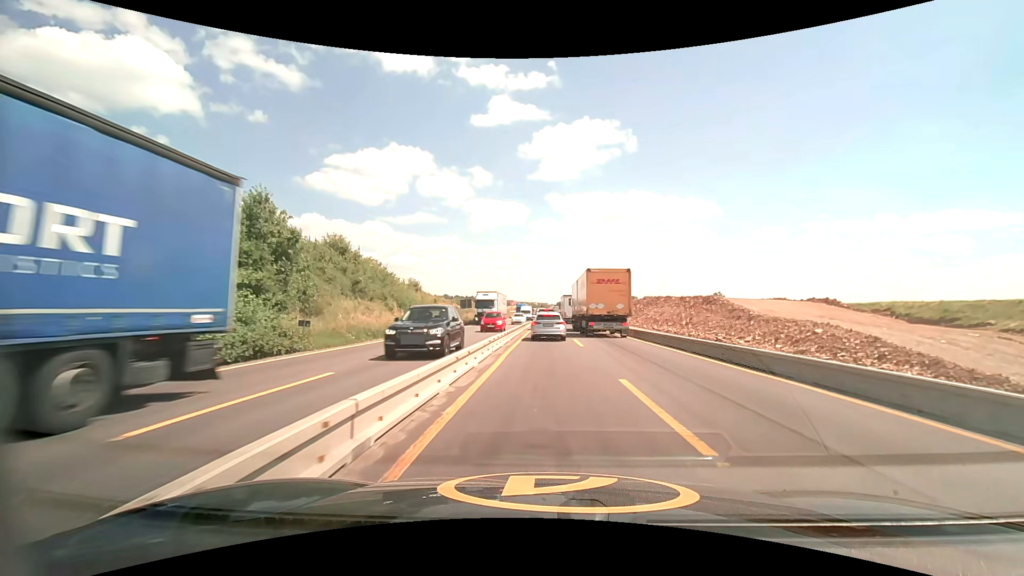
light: Day
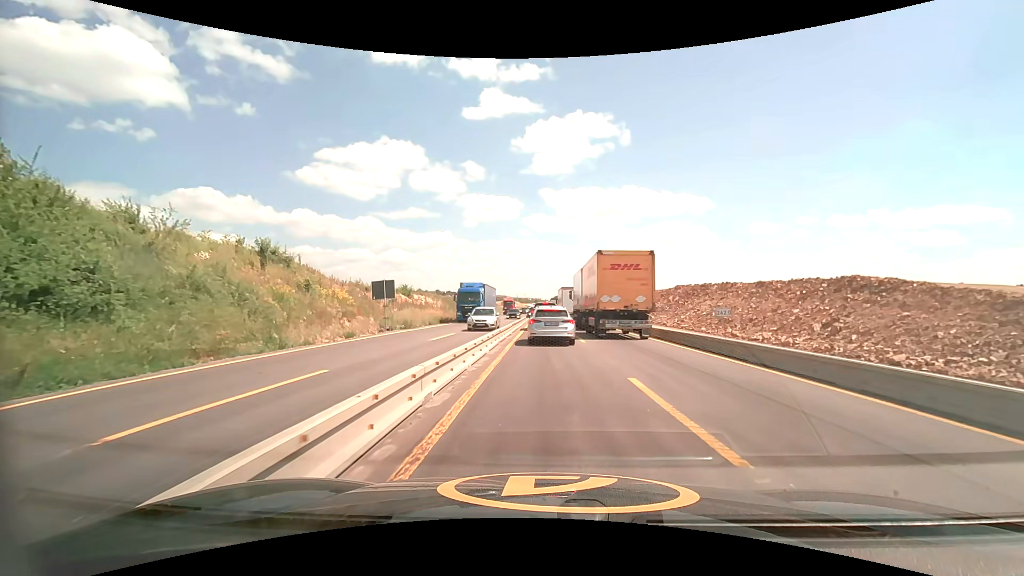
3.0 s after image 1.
(+0.2, +33.2) m; +1°
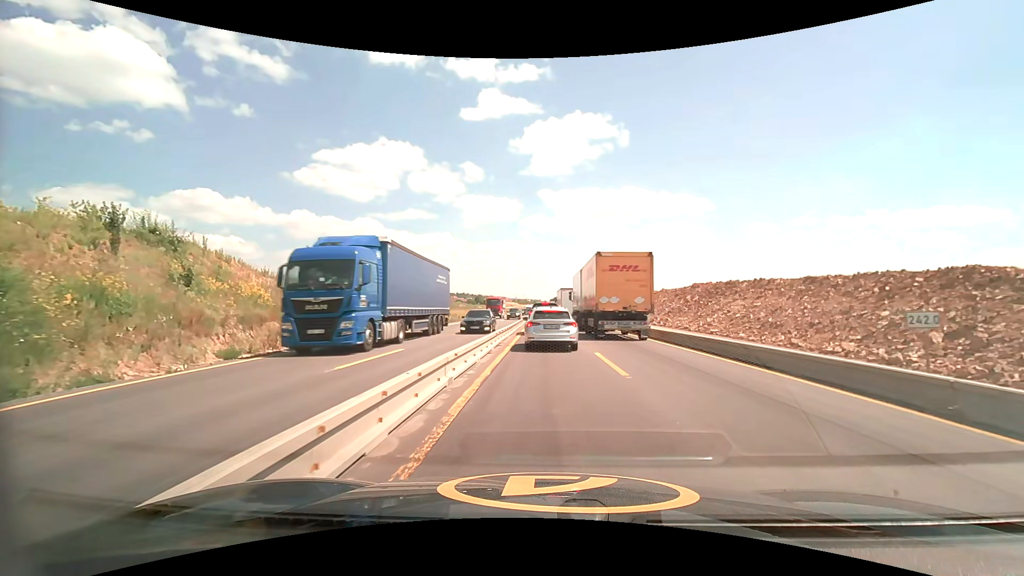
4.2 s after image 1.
(0.0, +10.0) m; +1°
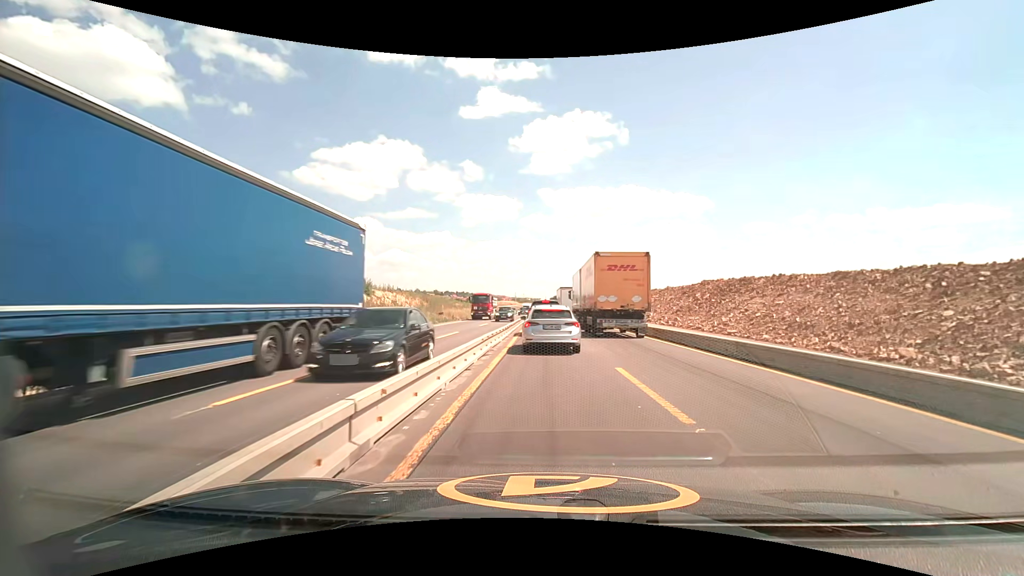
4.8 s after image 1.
(0.0, +4.4) m; 0°
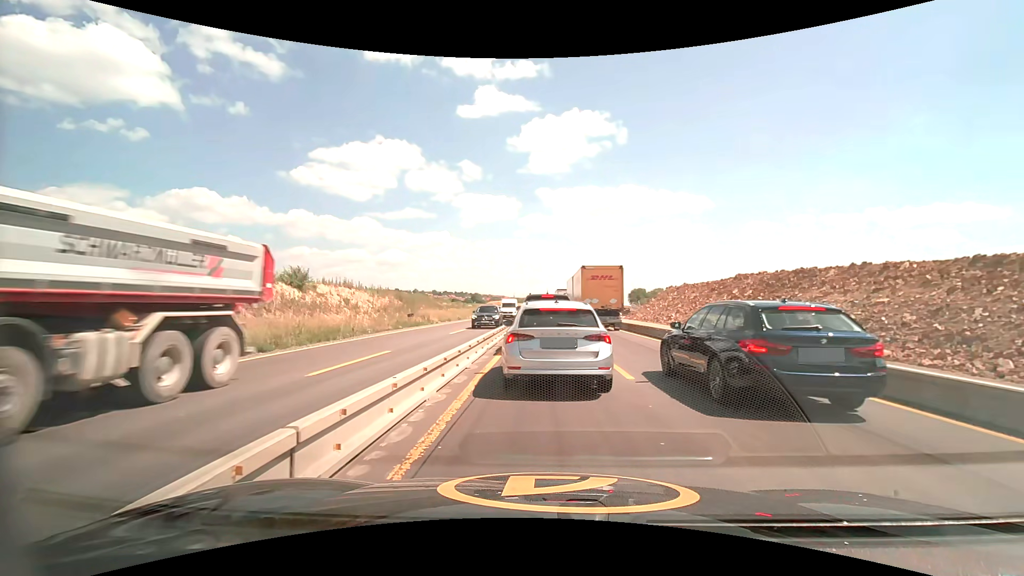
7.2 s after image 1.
(0.0, +12.6) m; 0°
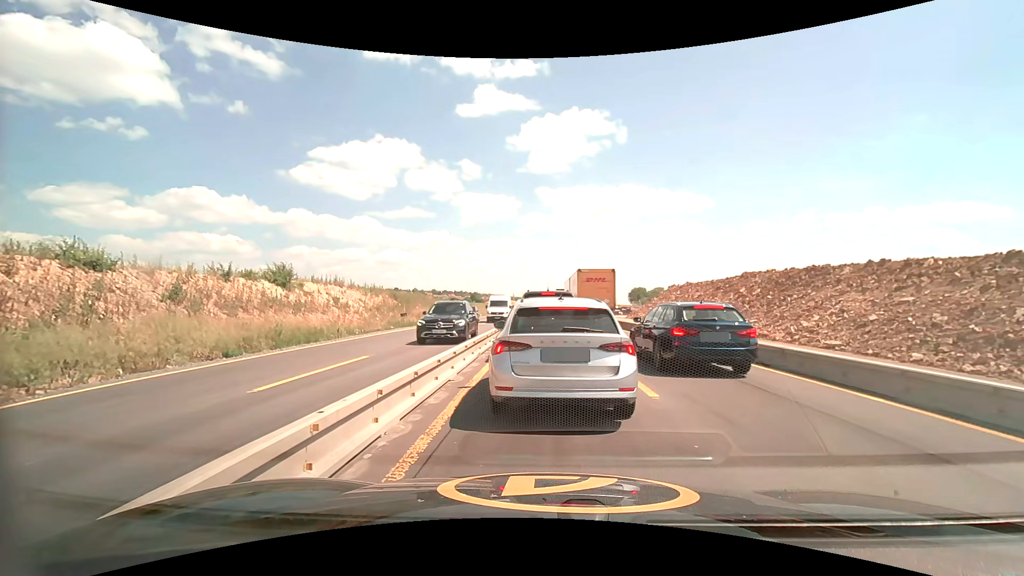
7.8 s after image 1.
(0.0, +1.9) m; 0°
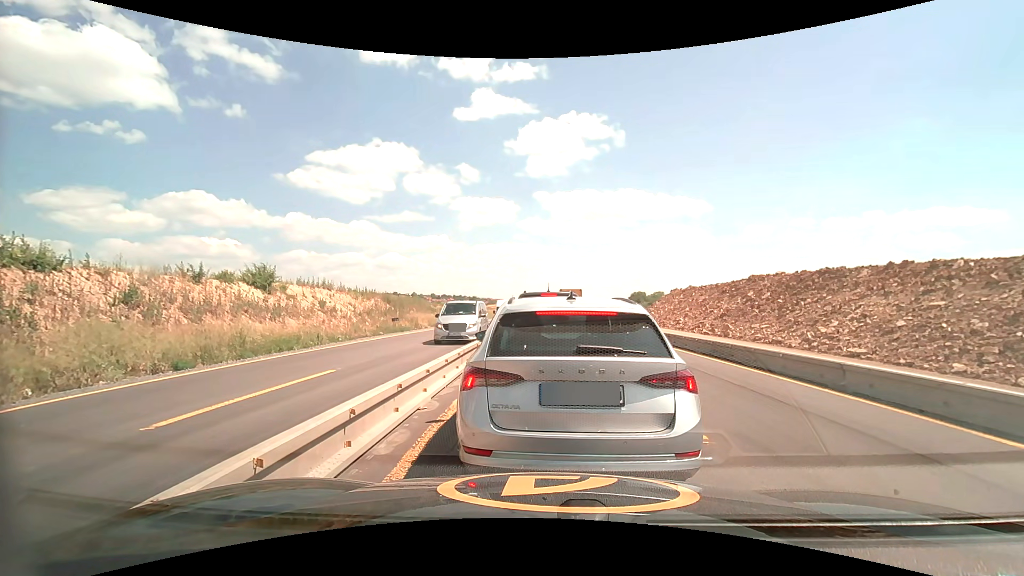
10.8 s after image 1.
(0.0, +2.0) m; +1°
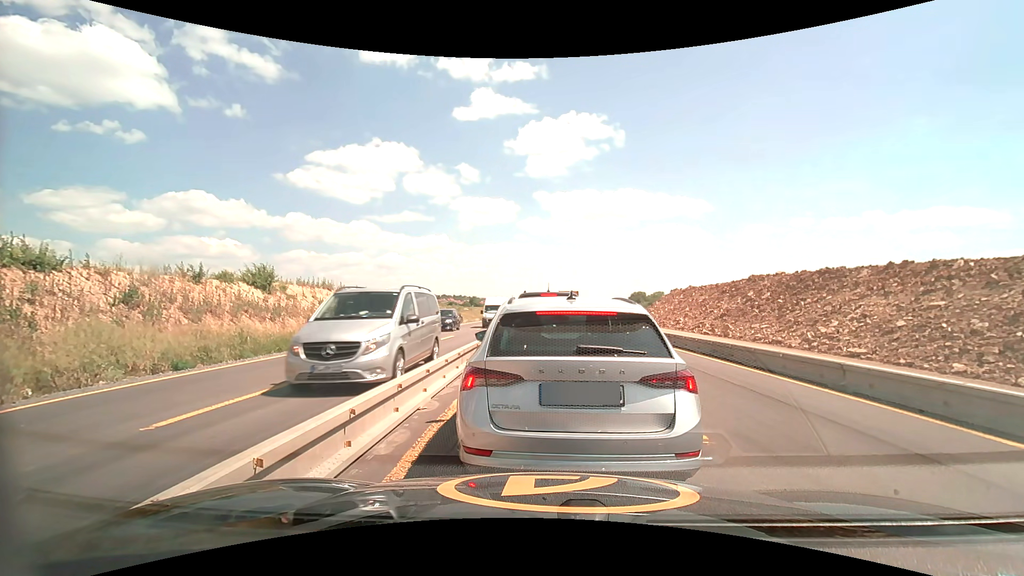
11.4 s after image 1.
(0.0, 0.0) m; 0°
(0, +10) (0, +20) (0, +30) (0, +40) (0, +50) (-1, +60) (-1, +70) (-1, +80) (0, +90) (0, +100) m
